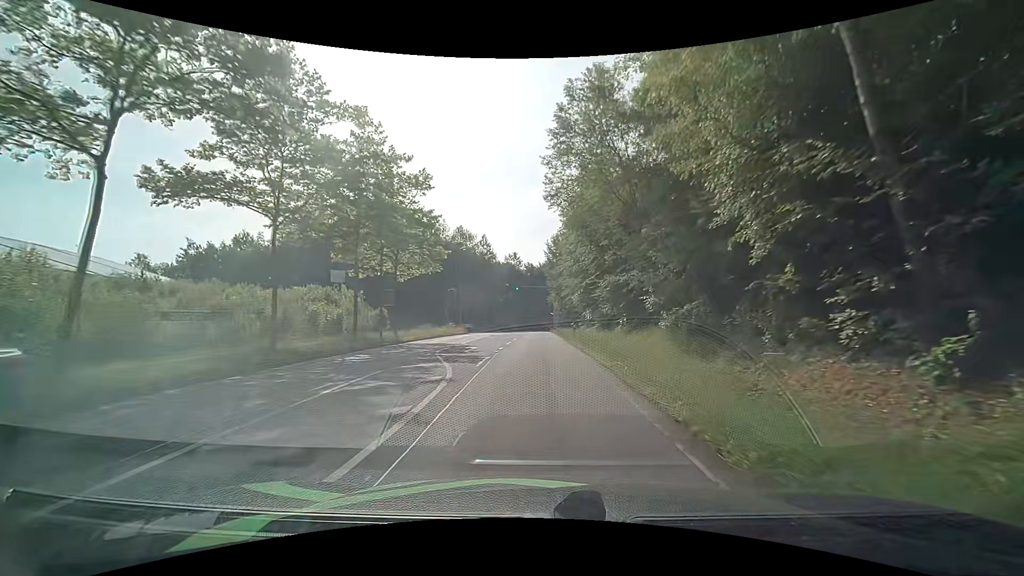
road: secondary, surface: asphalt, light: Day
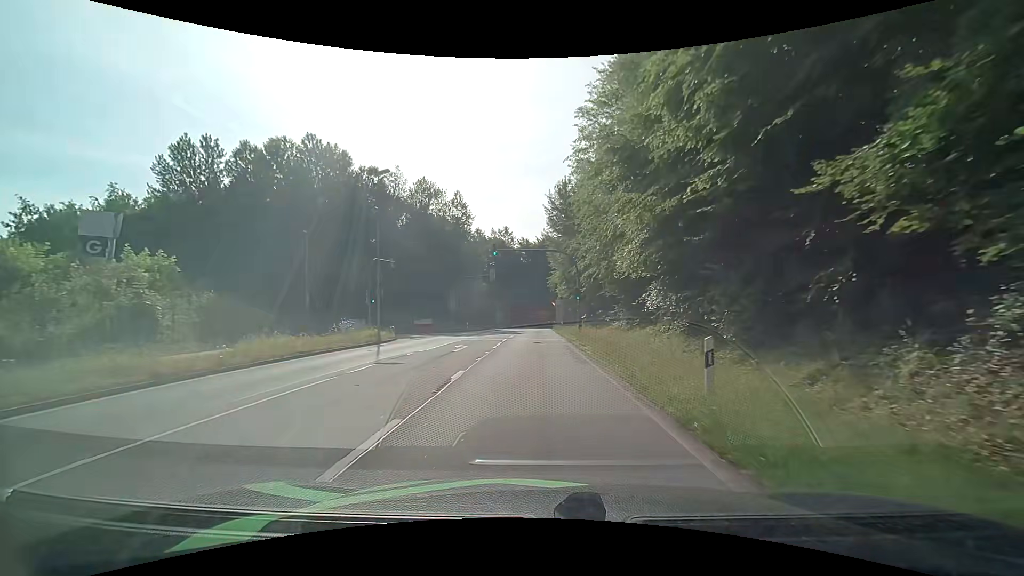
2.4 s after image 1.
(0.0, +30.2) m; 0°
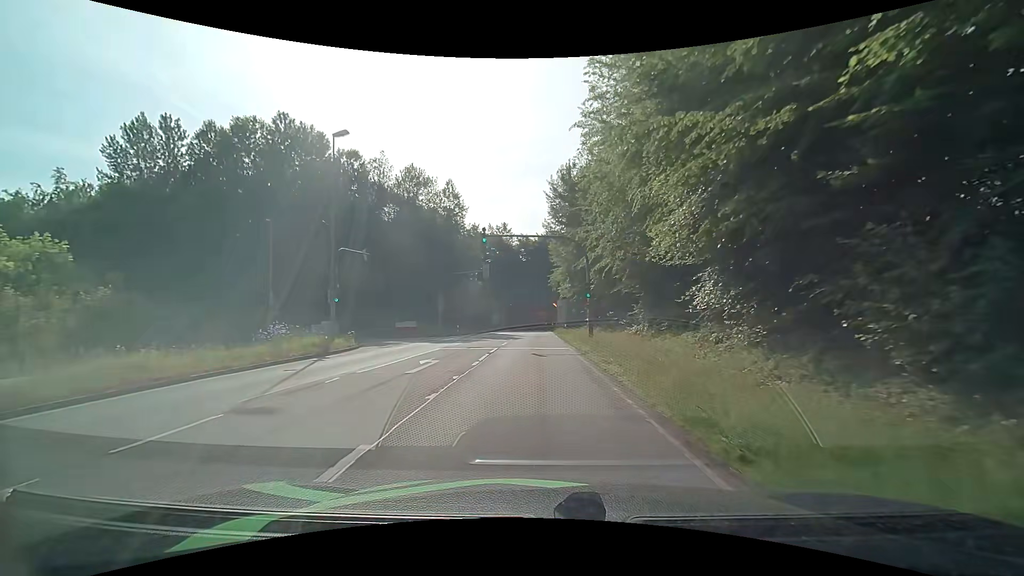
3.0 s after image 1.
(0.0, +6.7) m; 0°
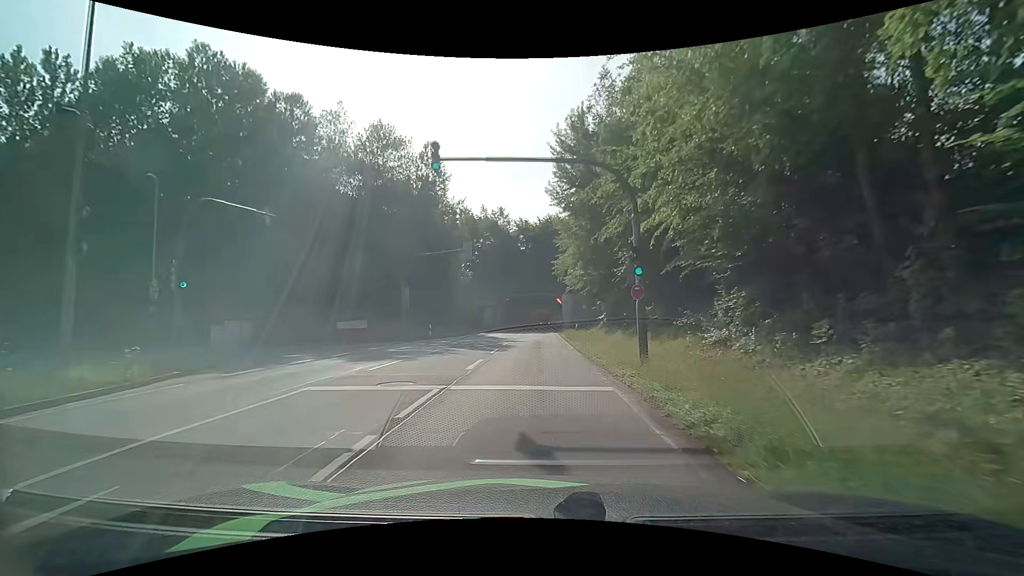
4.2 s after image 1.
(0.0, +13.2) m; 0°
